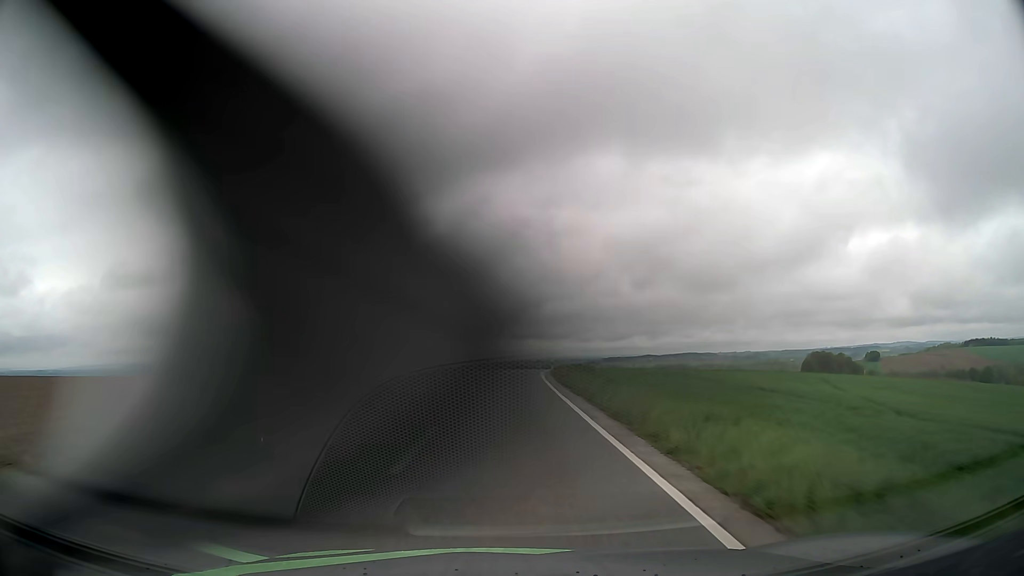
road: tertiary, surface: asphalt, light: Day
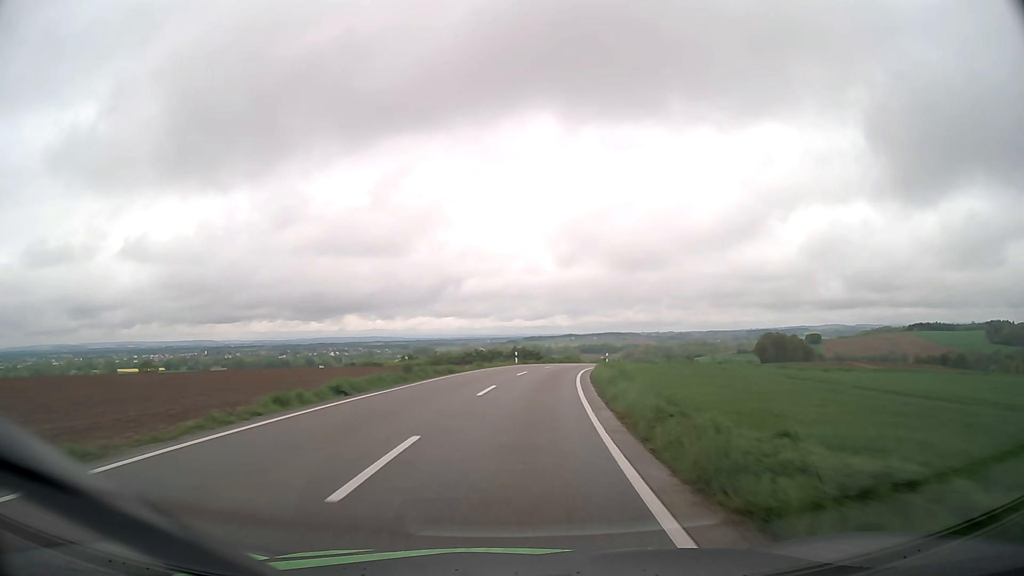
(+2.5, +62.9) m; +6°
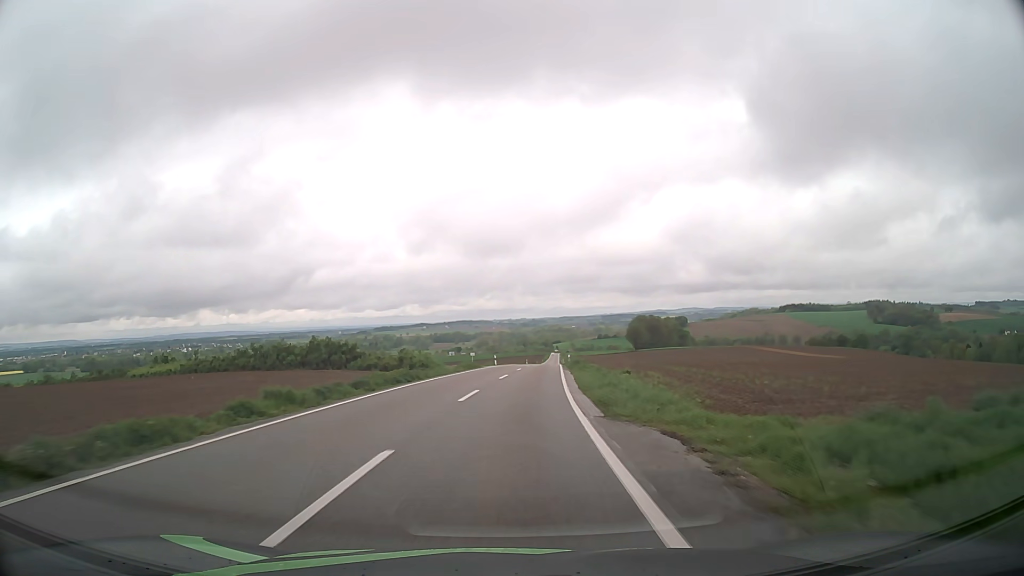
(+5.6, +50.3) m; +13°
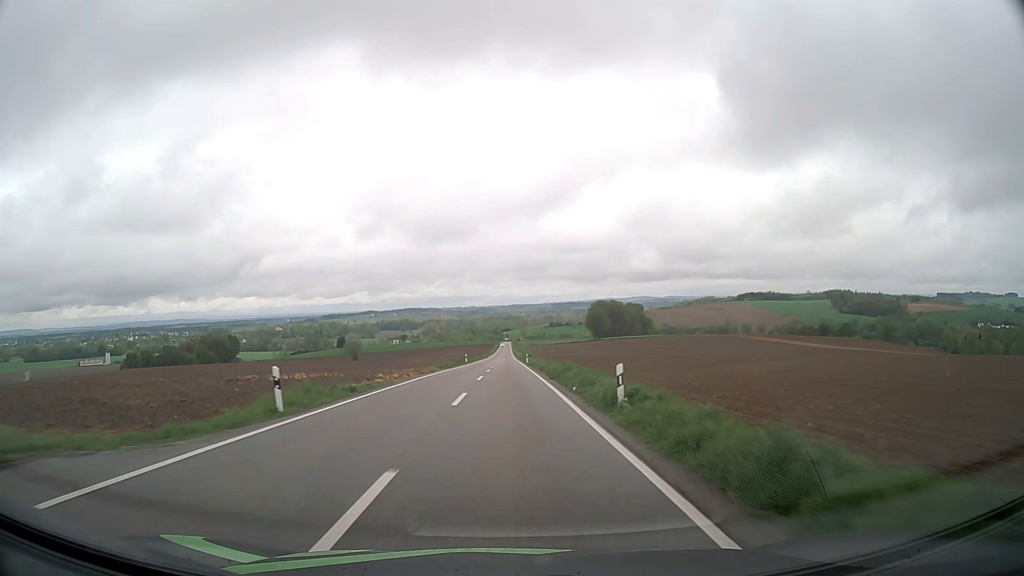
(+2.5, +50.9) m; +4°
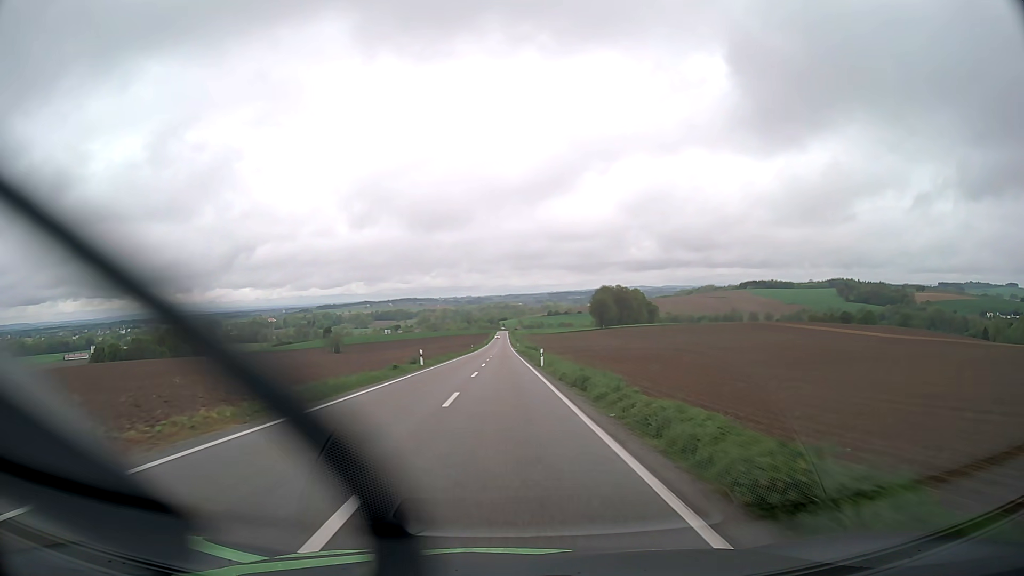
(+0.1, +38.1) m; 0°
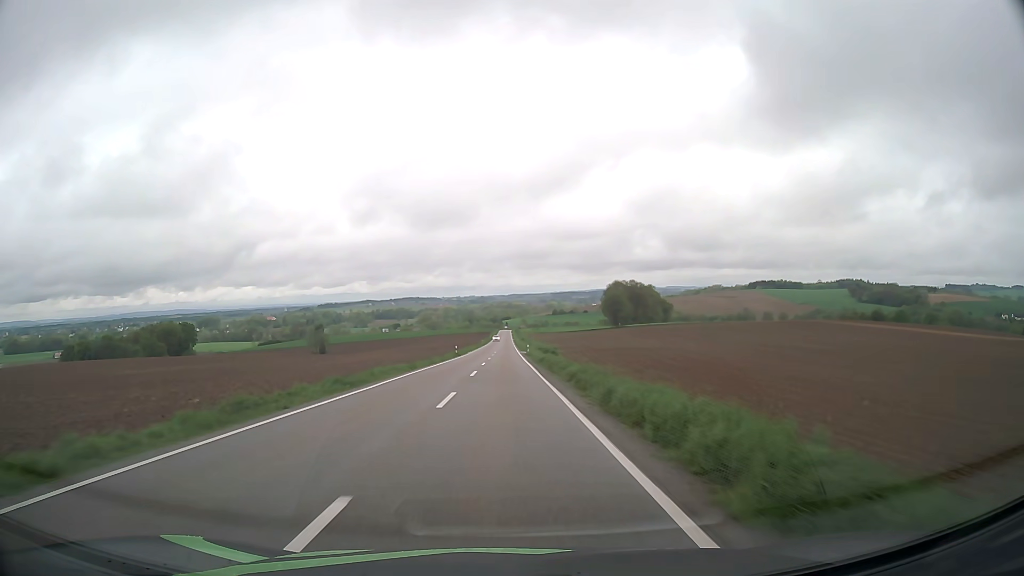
(0.0, +37.8) m; 0°
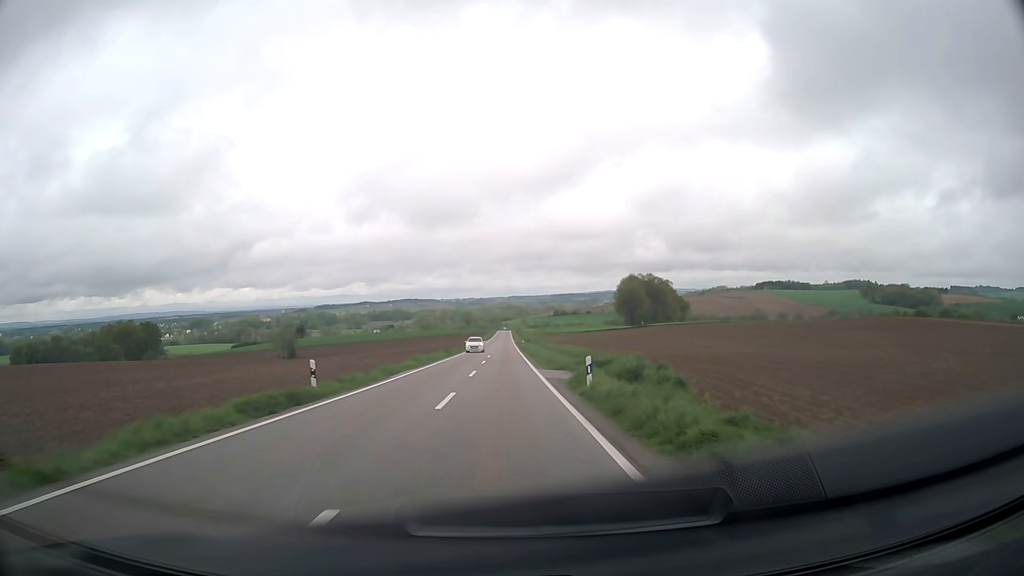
(0.0, +50.1) m; 0°
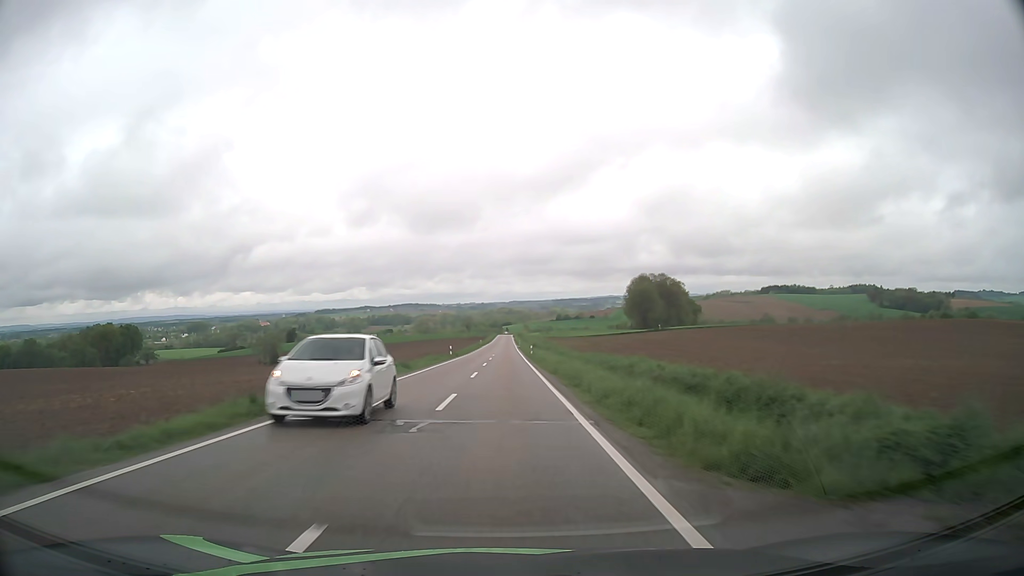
(0.0, +24.9) m; 0°
(0, +10) (0, +20) (0, +30) (0, +40) (0, +50) (0, +60) (0, +70) (0, +80) (0, +90) (0, +100) m
